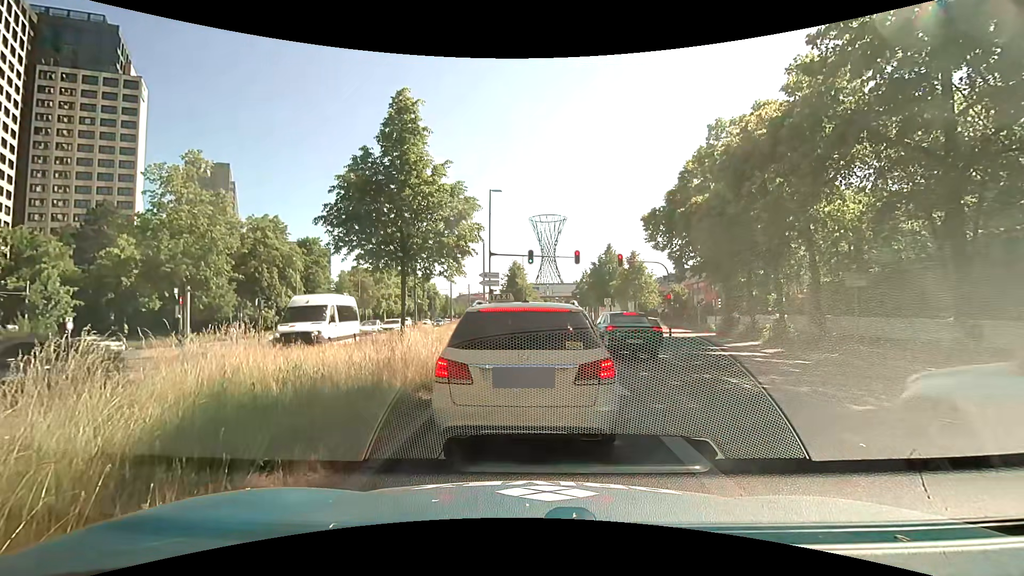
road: primary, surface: asphalt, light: Day
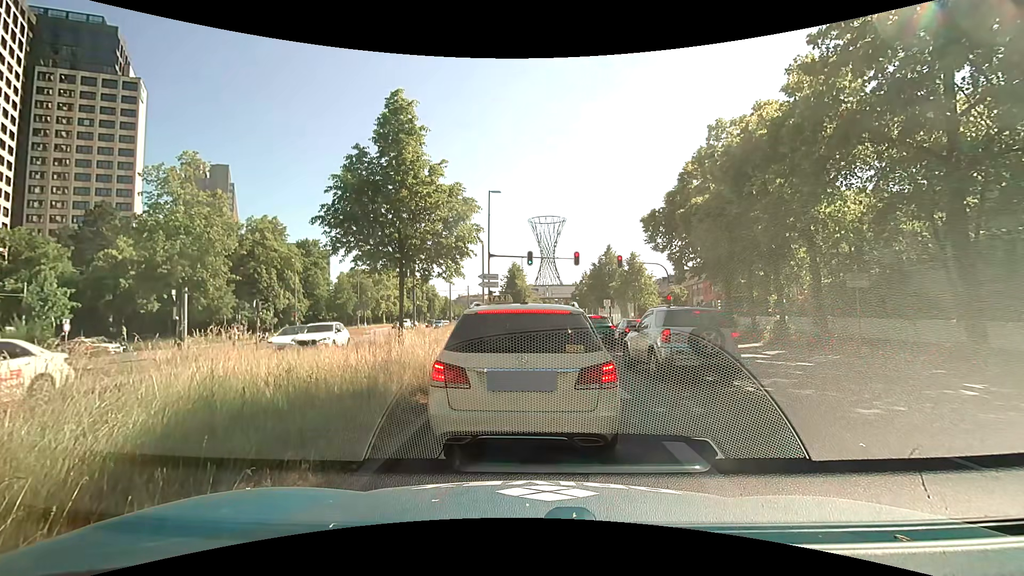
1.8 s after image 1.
(0.0, +0.2) m; 0°
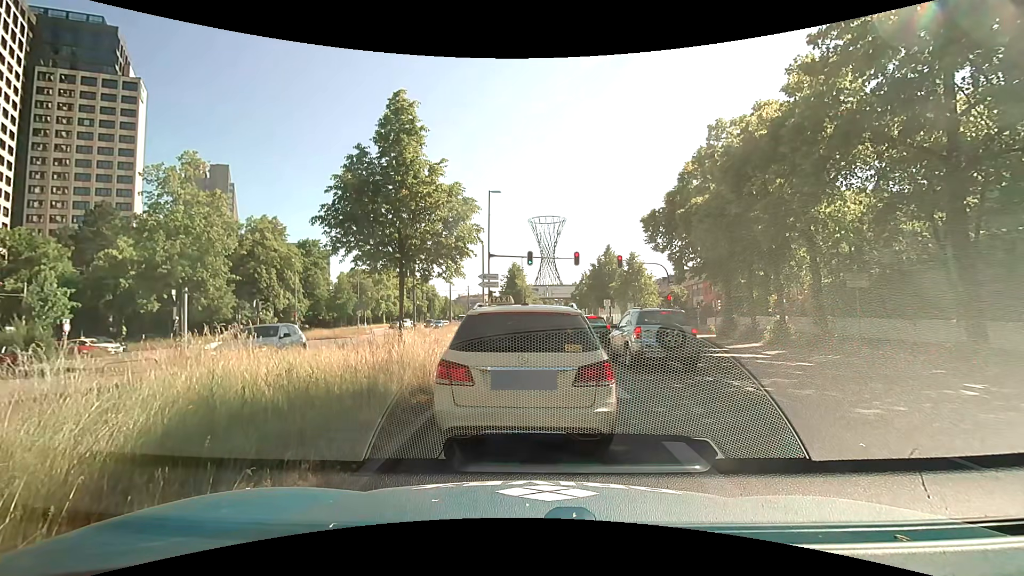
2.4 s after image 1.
(0.0, 0.0) m; 0°
